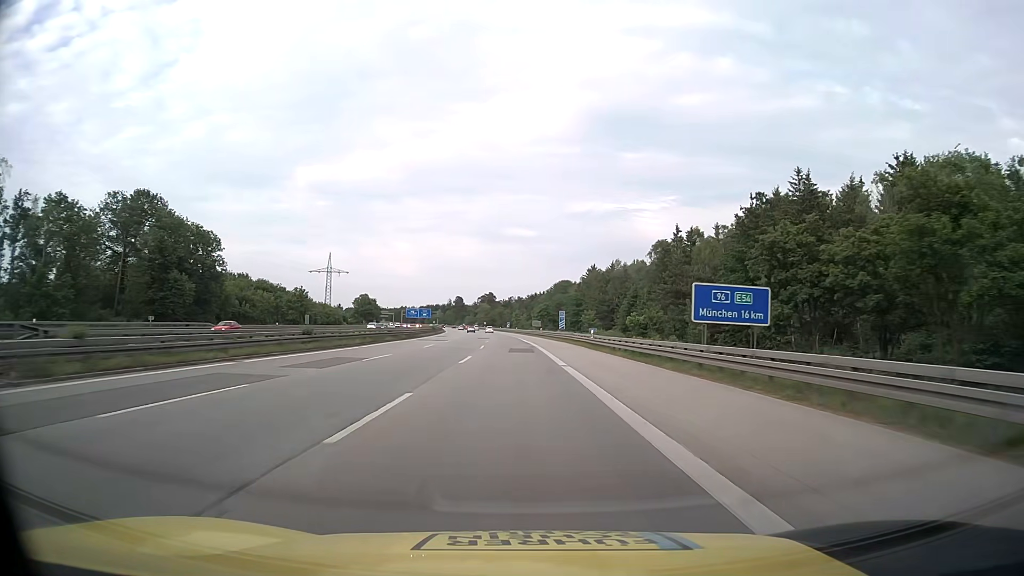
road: motorway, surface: asphalt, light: Day
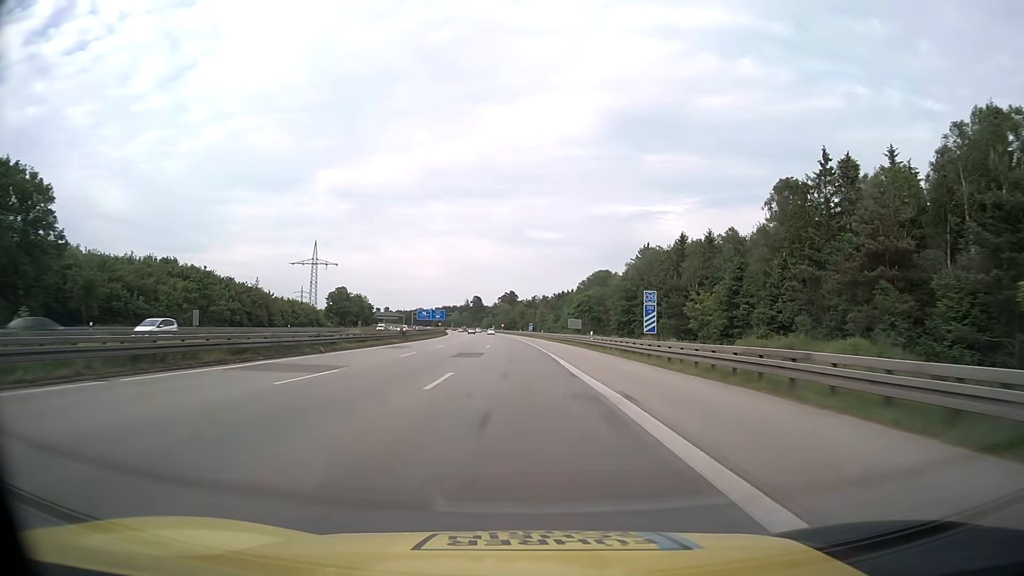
(-0.9, +47.4) m; -2°
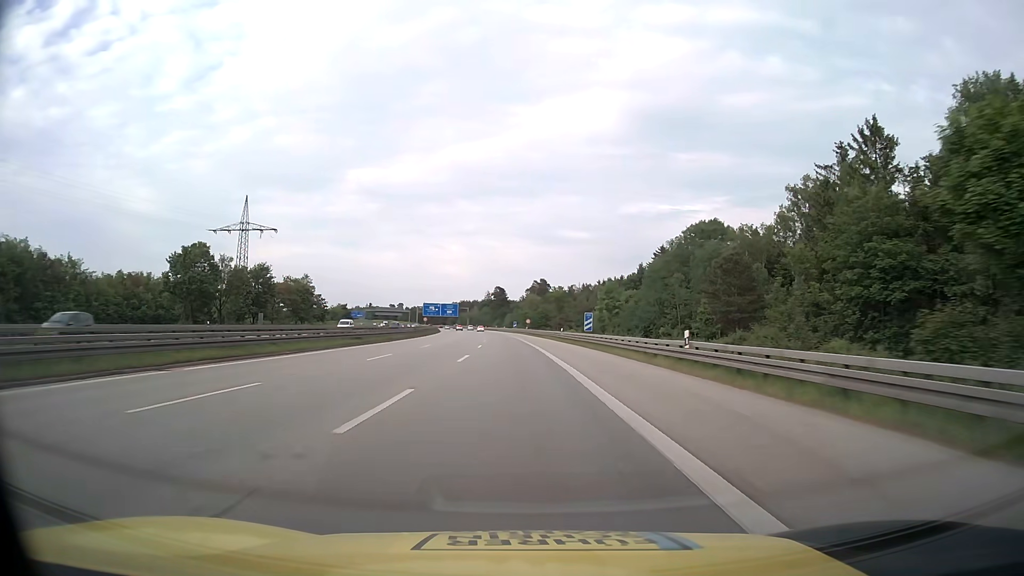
(-1.9, +78.9) m; -3°
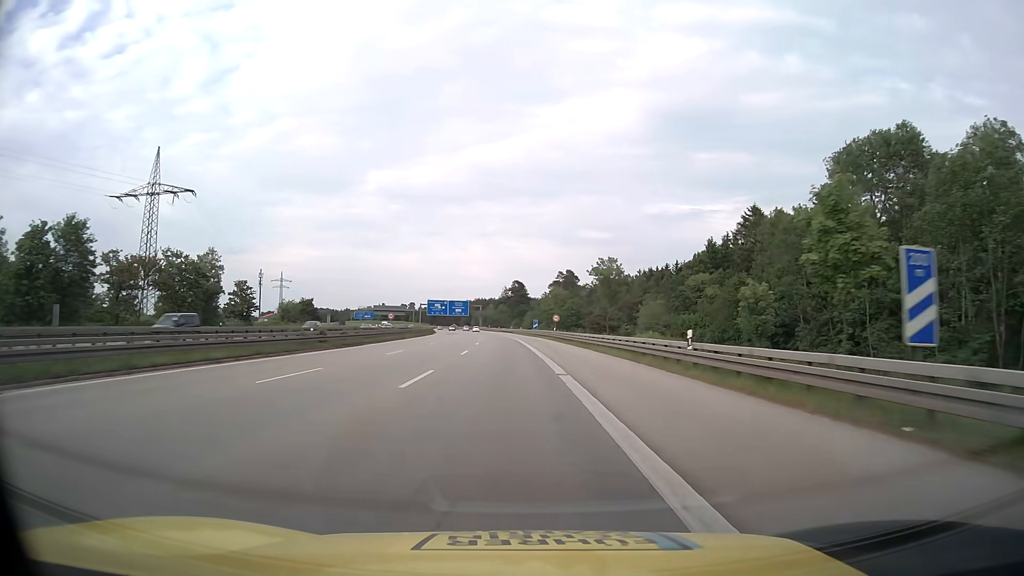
(-0.6, +47.4) m; -2°
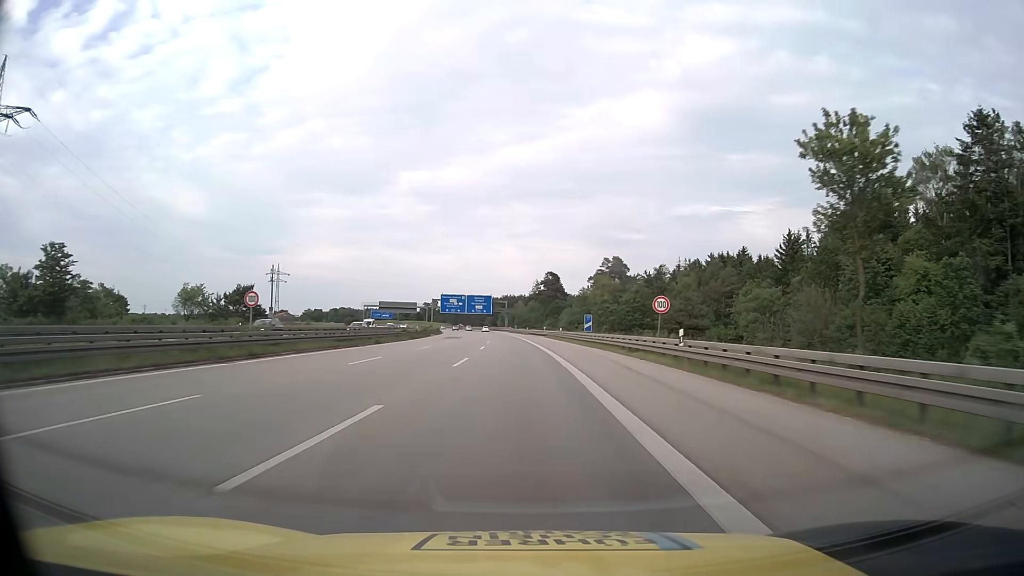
(-1.3, +47.4) m; -3°
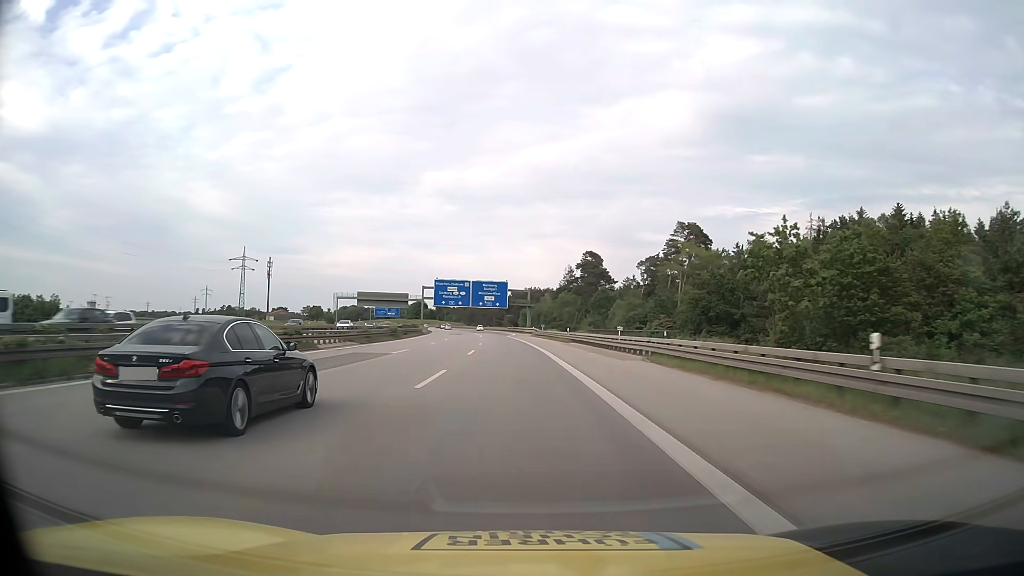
(-1.4, +63.2) m; -2°
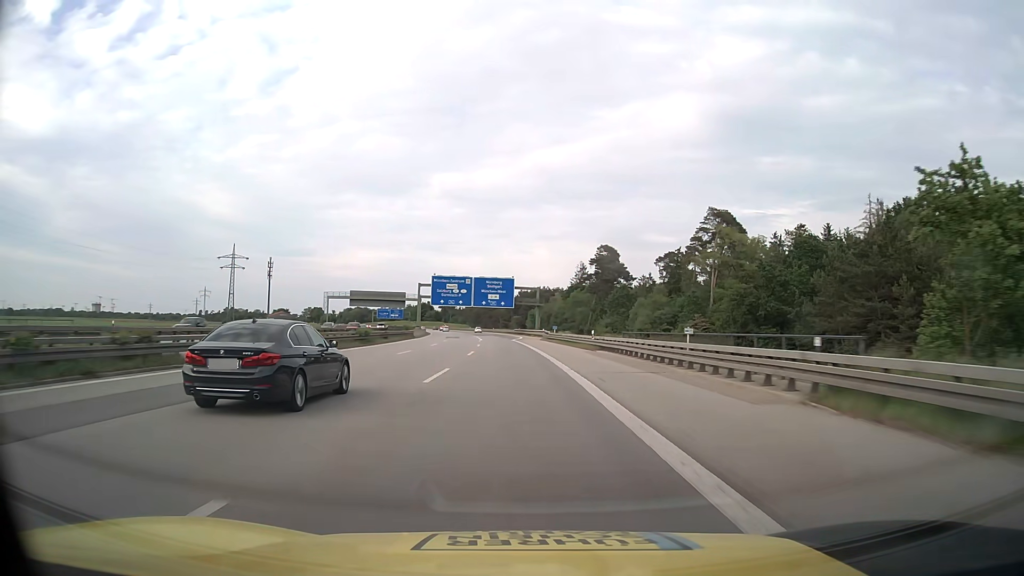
(-0.1, +15.8) m; -1°
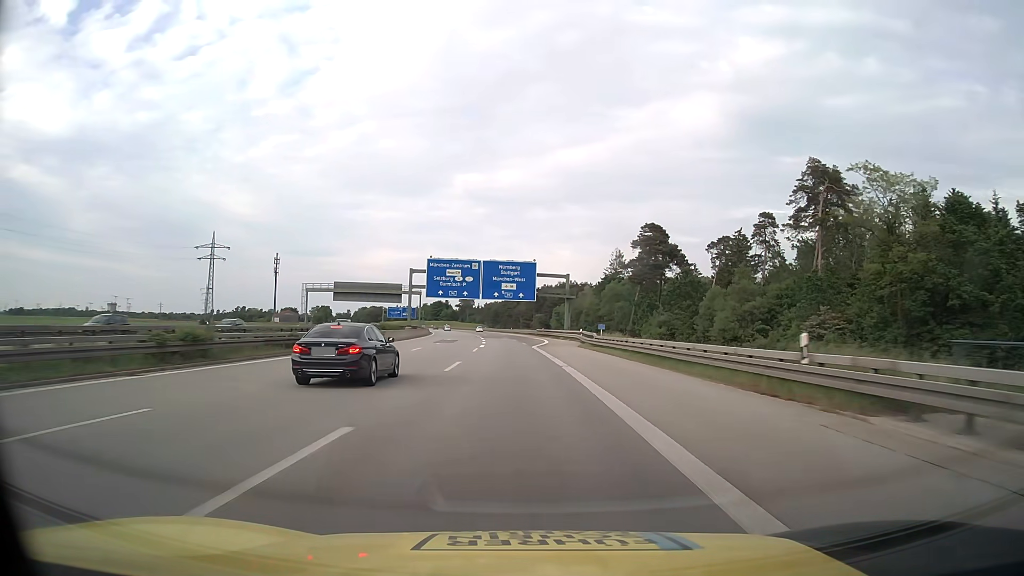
(-0.6, +31.6) m; -2°
(0, +10) (0, +20) (0, +30) (-1, +40) (-1, +50) (-2, +60) (-3, +70) (-4, +80) (-5, +90) (-6, +100) m
